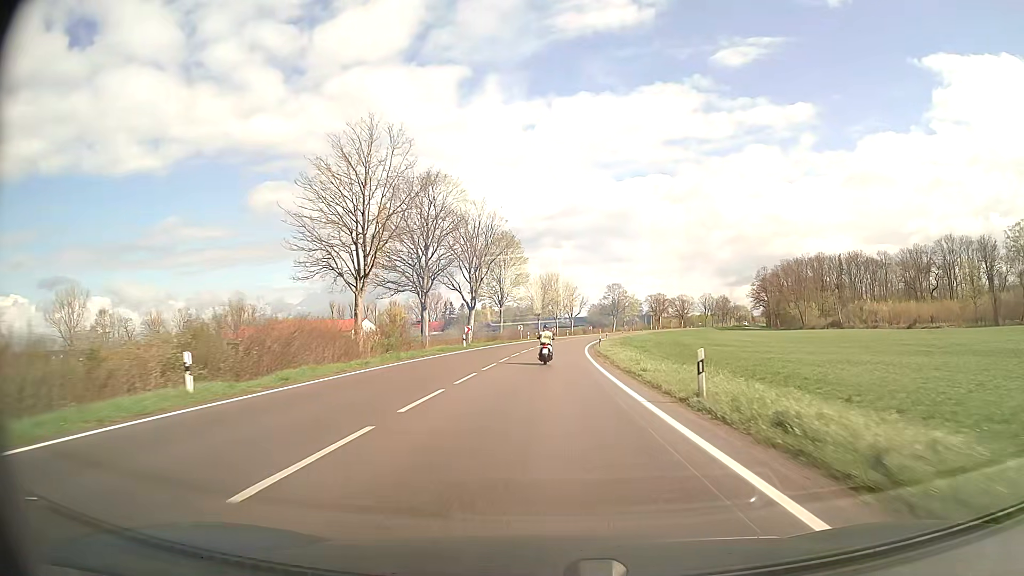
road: secondary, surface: asphalt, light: Day
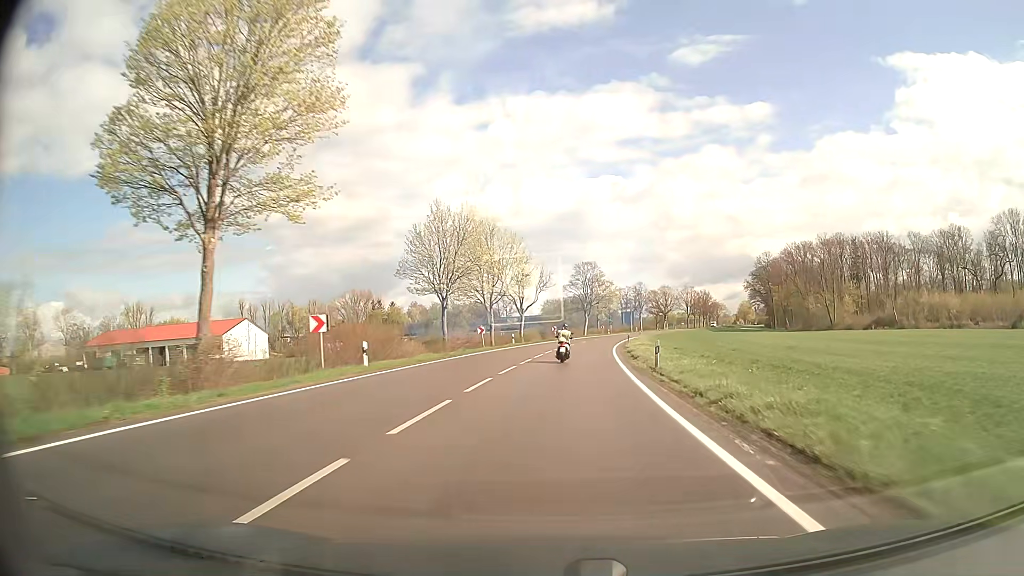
(+1.8, +62.5) m; +4°
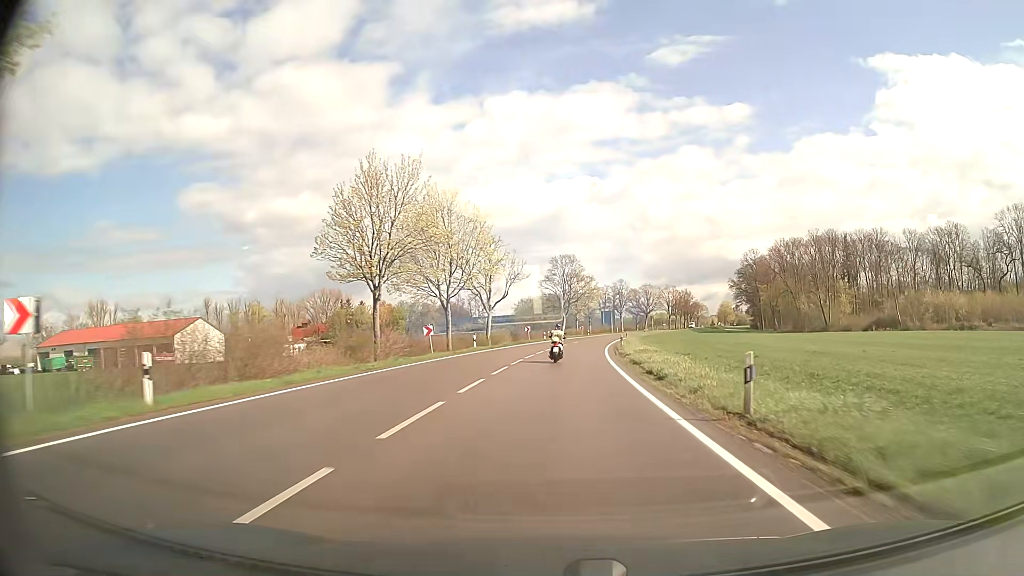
(+0.2, +12.4) m; +2°
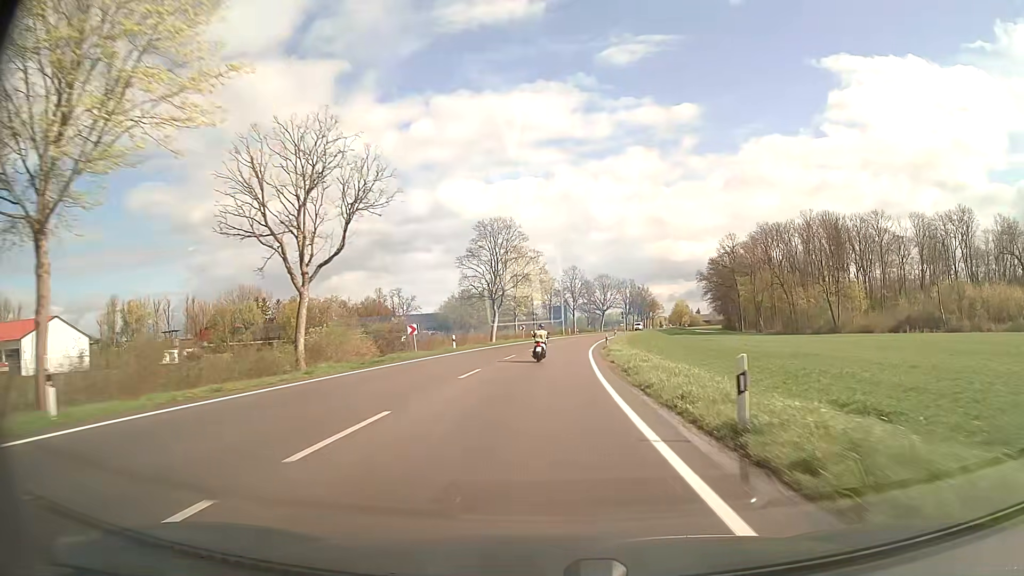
(+1.8, +37.3) m; +5°
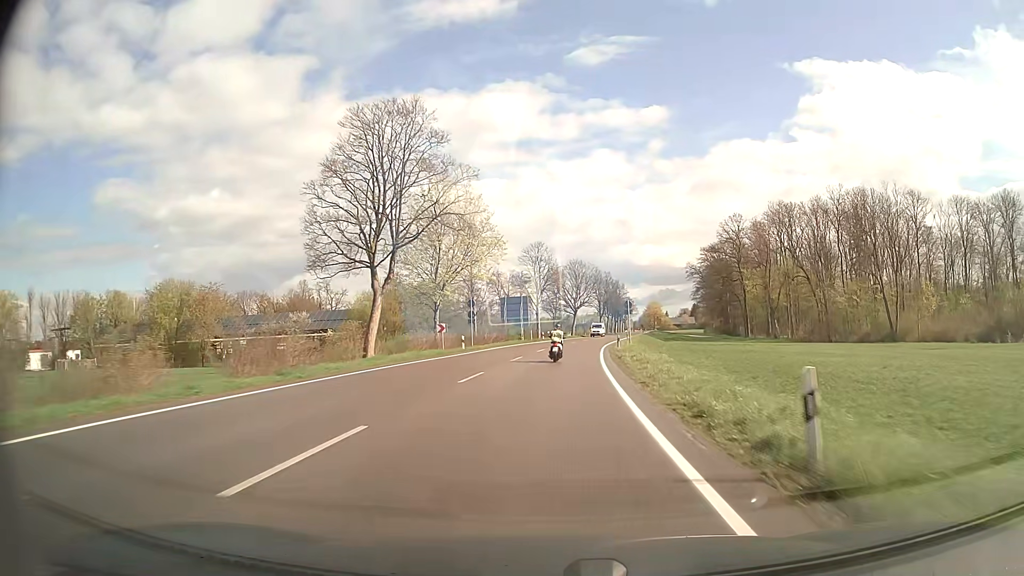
(+1.0, +37.7) m; +3°
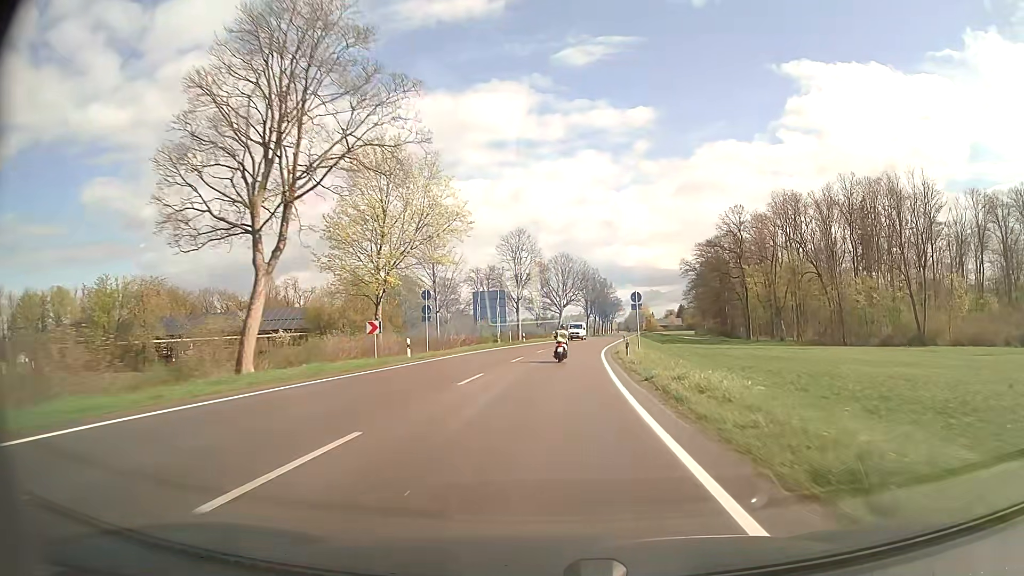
(+0.1, +12.6) m; +1°
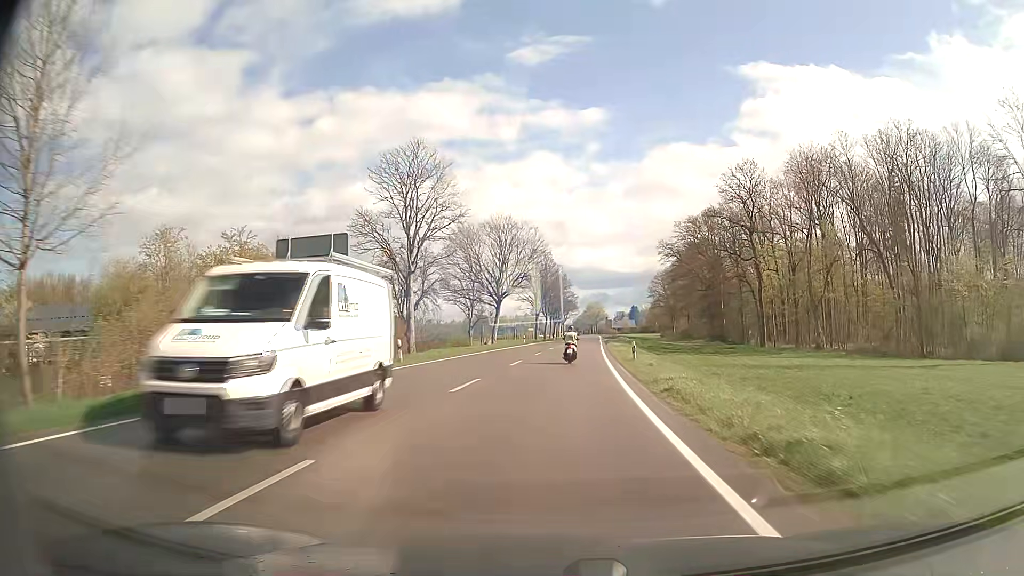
(+1.5, +37.8) m; +4°
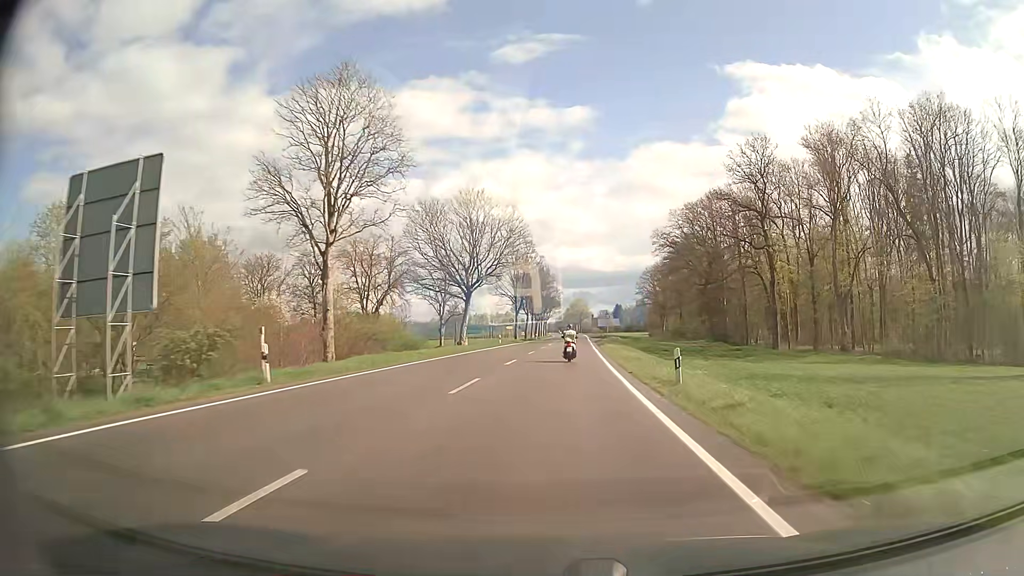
(+0.2, +12.6) m; +2°
(0, +10) (0, +20) (+1, +30) (+1, +40) (+2, +50) (+2, +60) (+3, +70) (+3, +80) (+4, +90) (+4, +100) m
